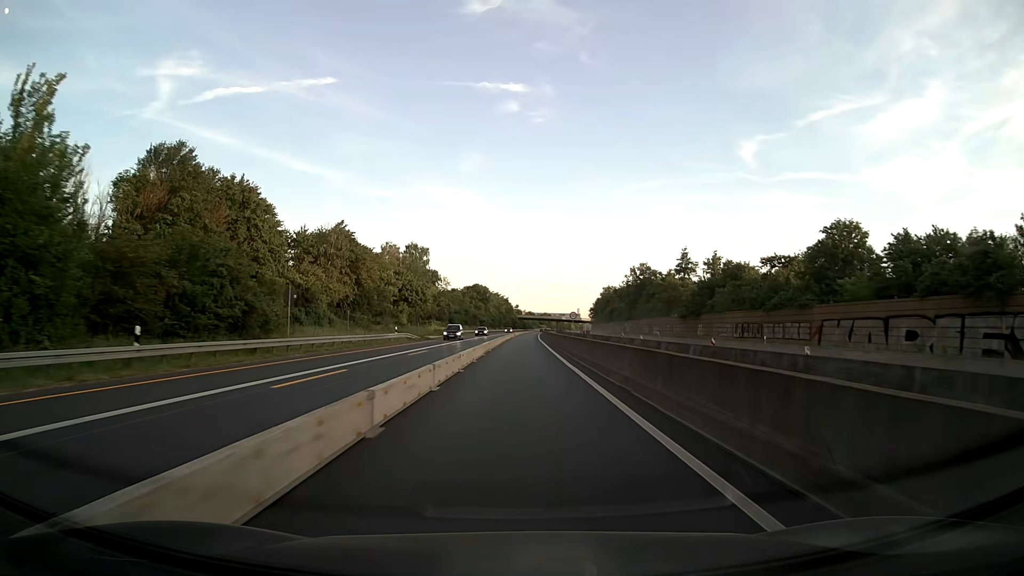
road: motorway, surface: asphalt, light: Day
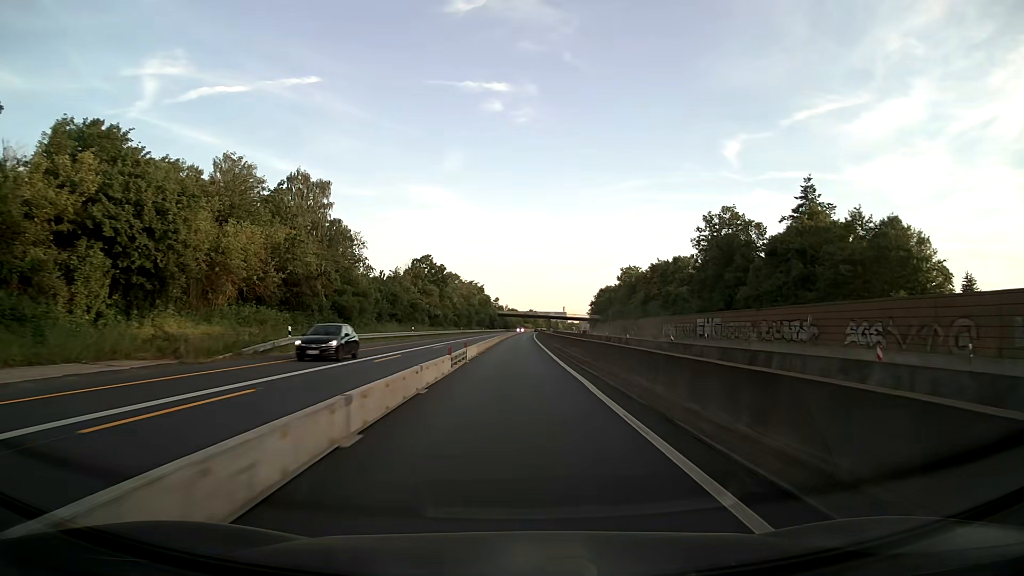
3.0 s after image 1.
(+1.0, +78.9) m; +1°
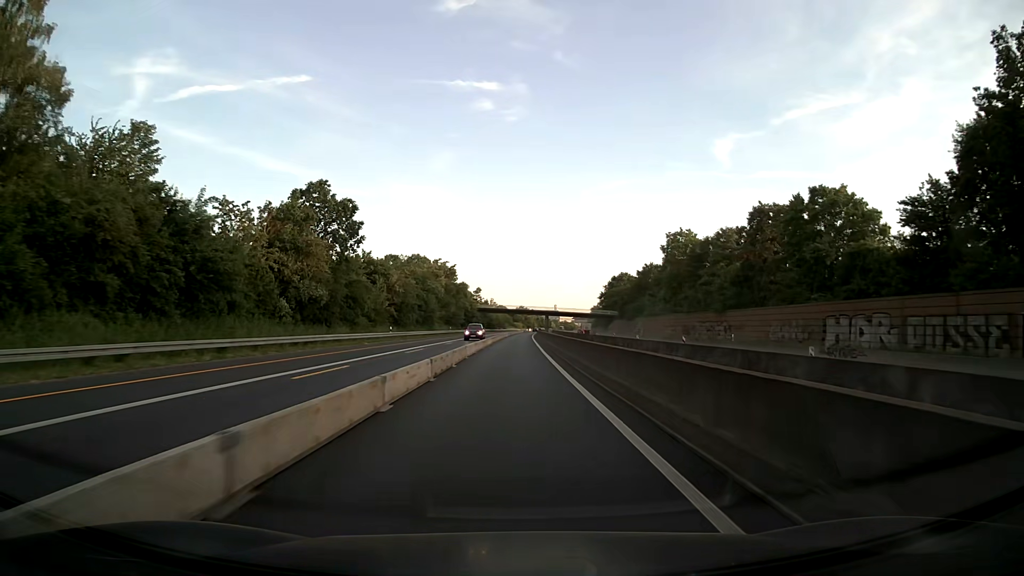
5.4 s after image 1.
(+0.6, +63.2) m; +1°
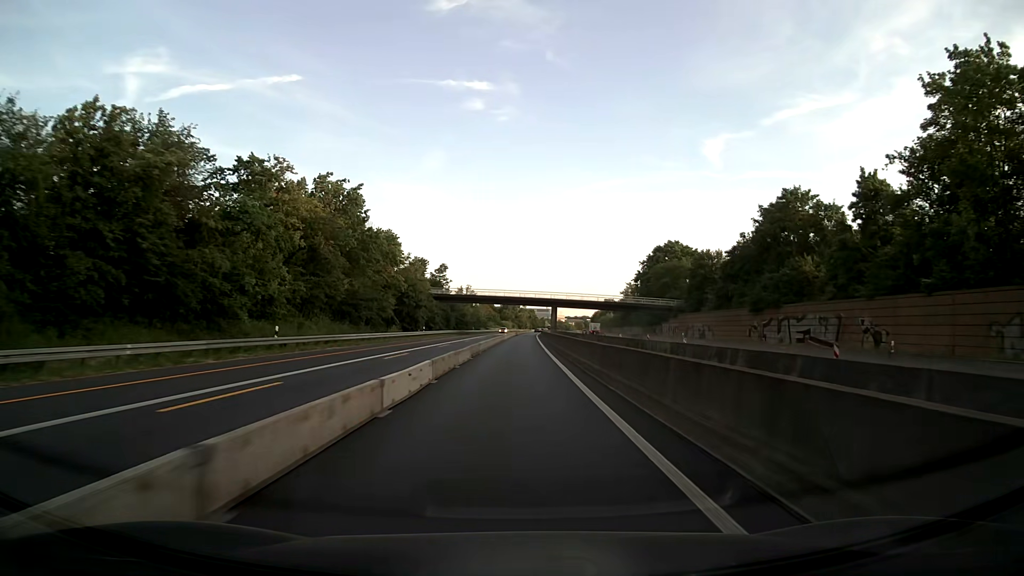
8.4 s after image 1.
(+0.4, +78.9) m; +1°
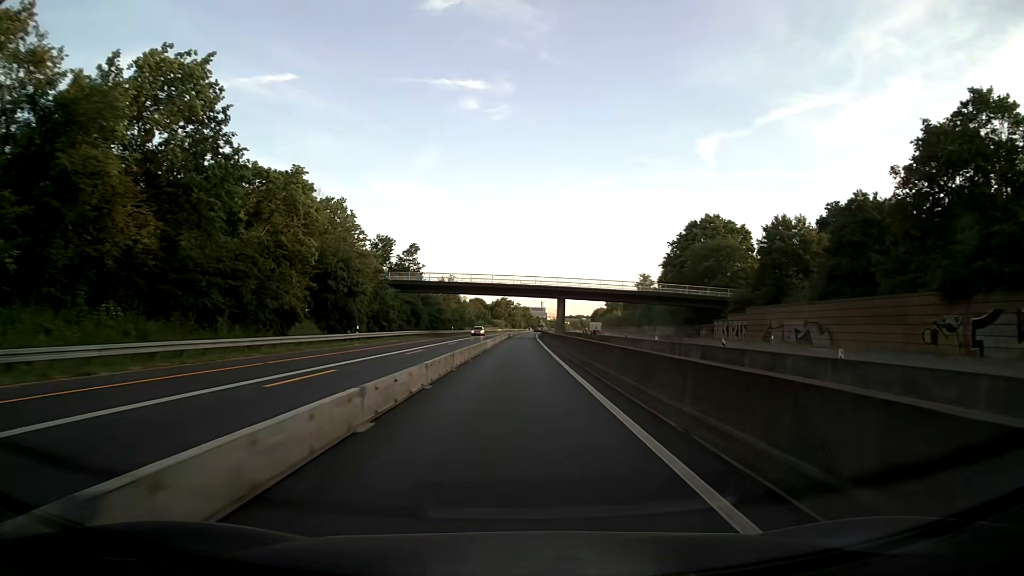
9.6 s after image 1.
(+0.1, +31.6) m; 0°
(0, +10) (0, +20) (0, +30) (0, +40) (0, +50) (+1, +60) (+1, +70) (+1, +80) (+1, +90) (+2, +100) m
